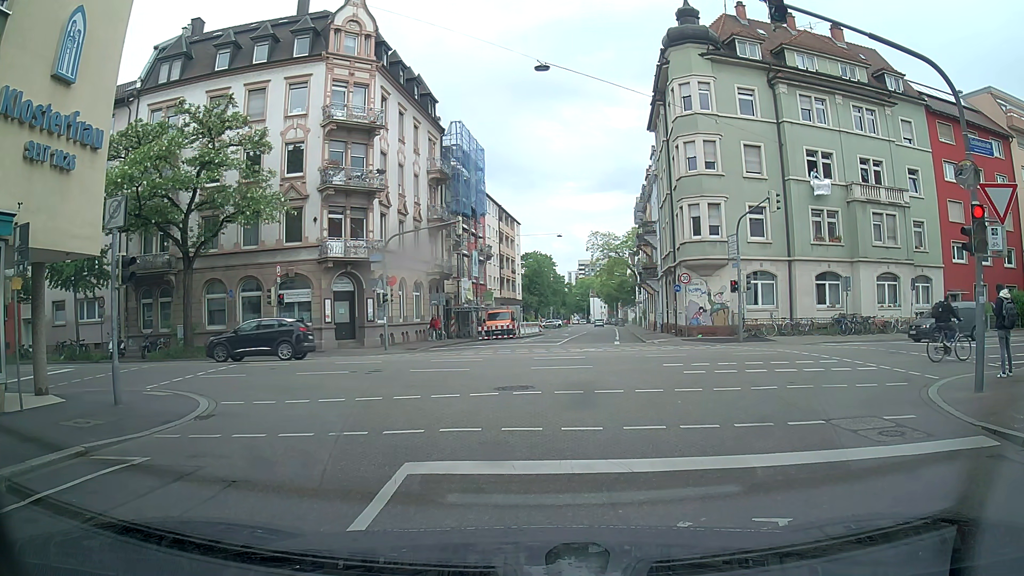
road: residential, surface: asphalt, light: Day
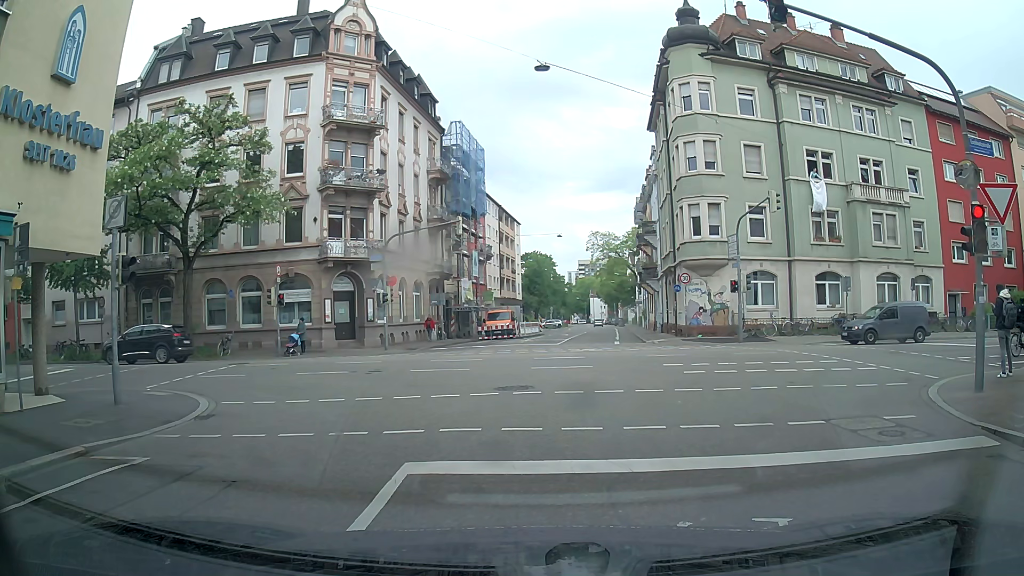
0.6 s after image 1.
(0.0, 0.0) m; 0°
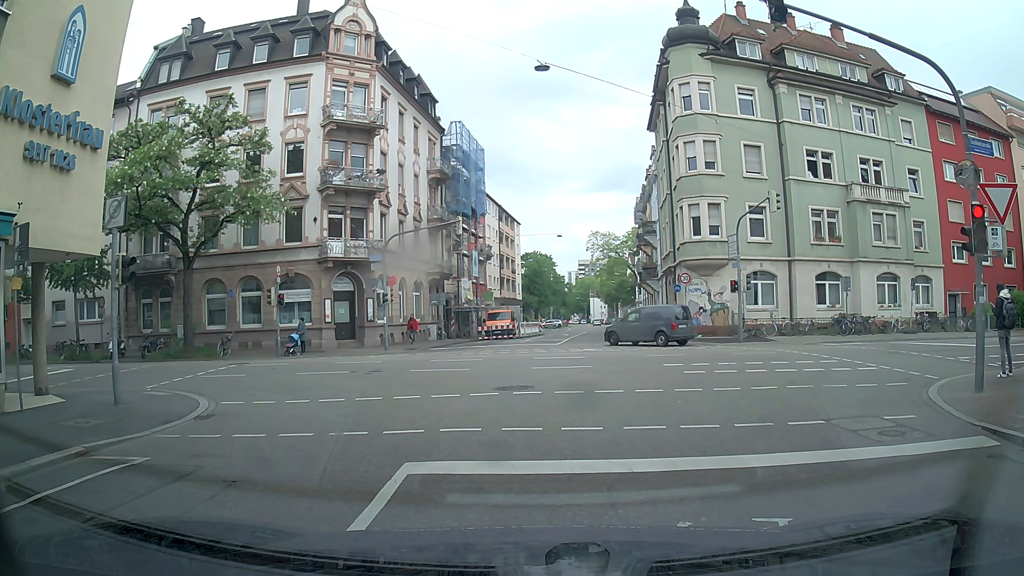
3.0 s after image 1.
(0.0, 0.0) m; 0°
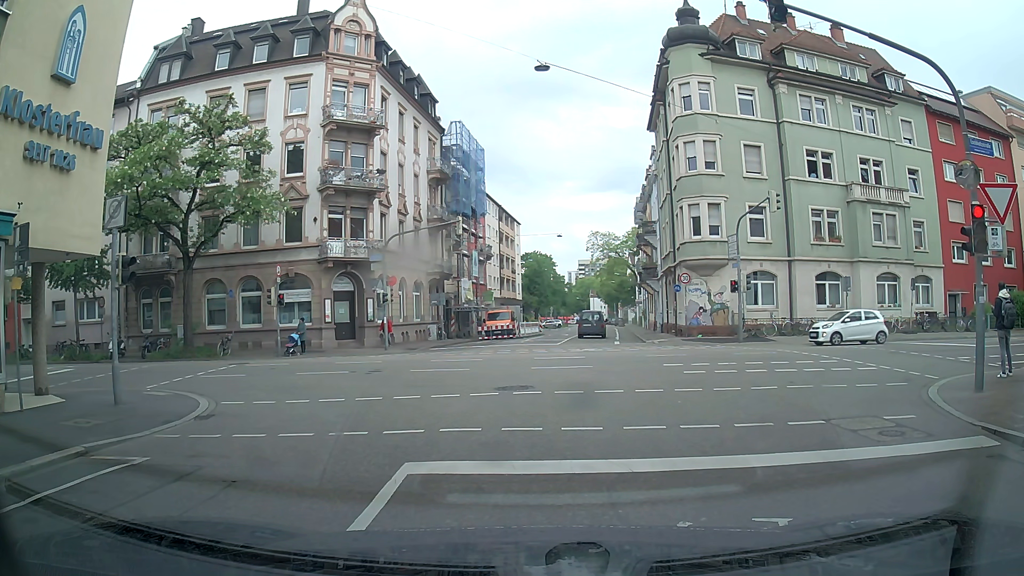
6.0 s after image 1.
(0.0, 0.0) m; 0°
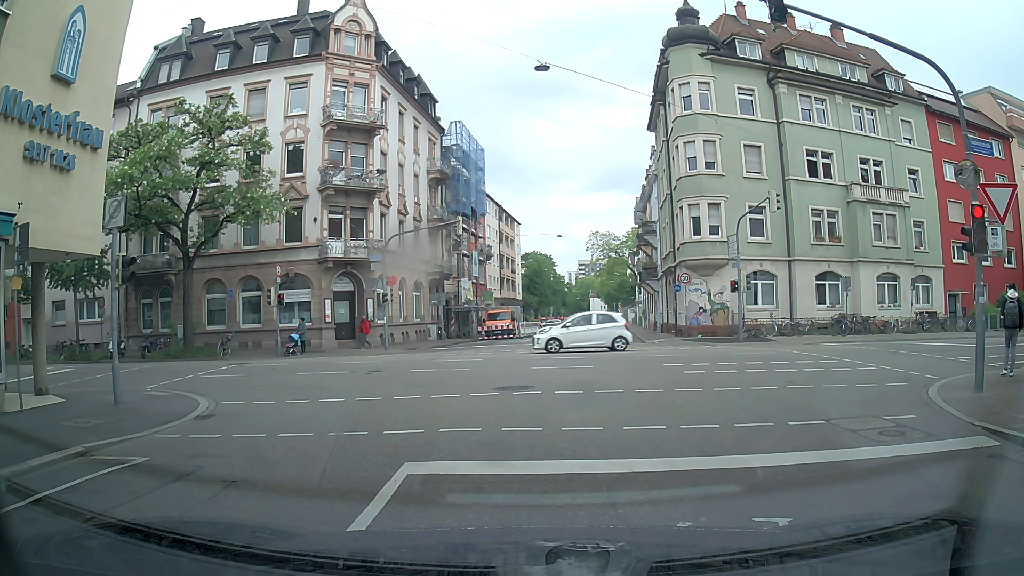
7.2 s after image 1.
(0.0, 0.0) m; 0°
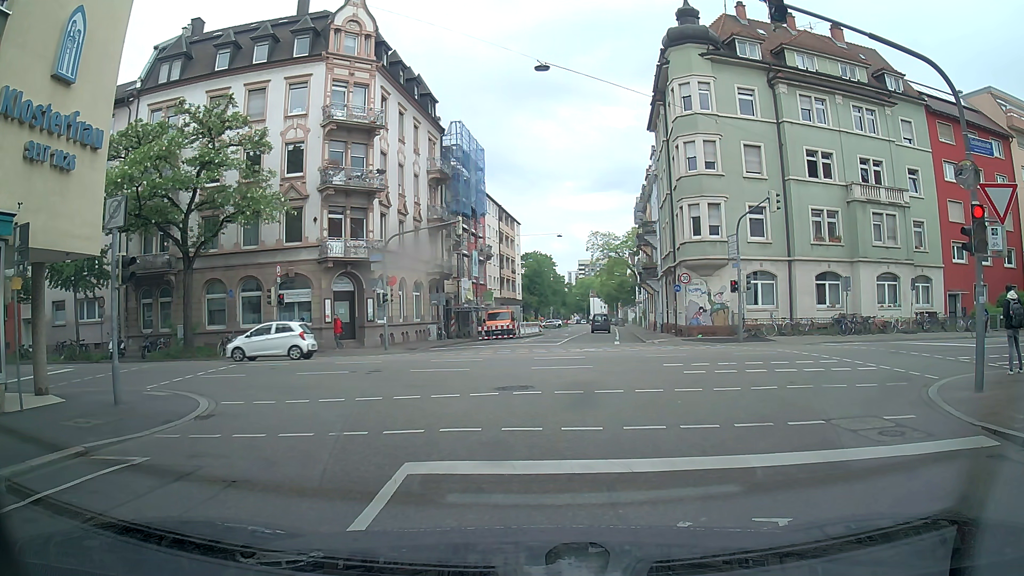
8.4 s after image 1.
(0.0, 0.0) m; 0°
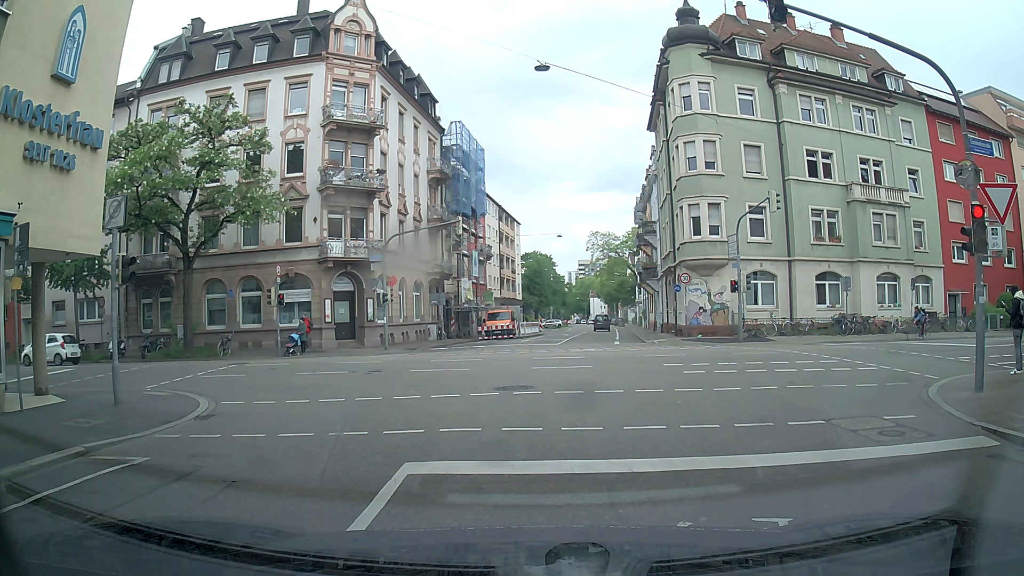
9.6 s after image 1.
(0.0, 0.0) m; 0°
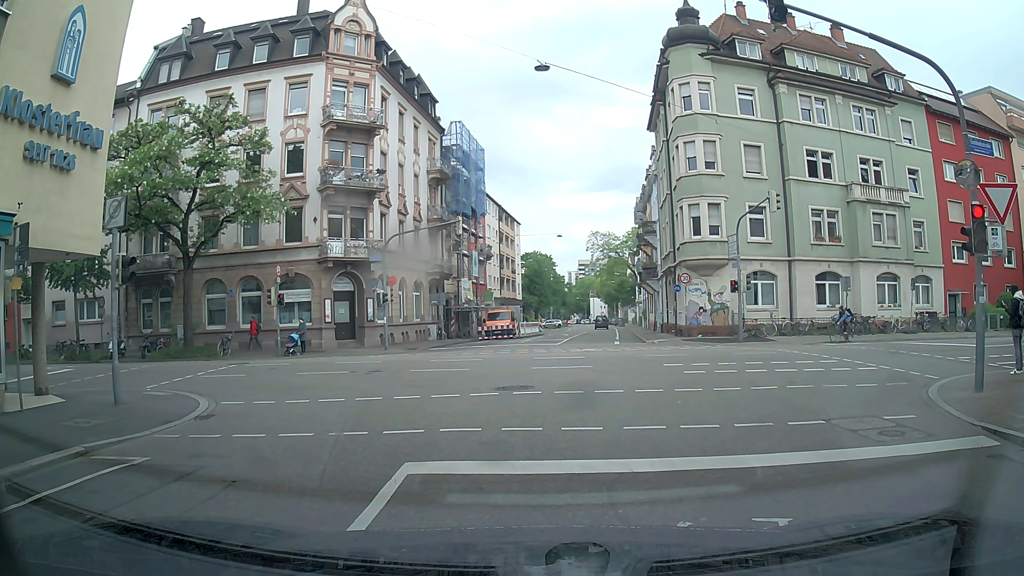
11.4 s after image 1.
(0.0, 0.0) m; 0°
